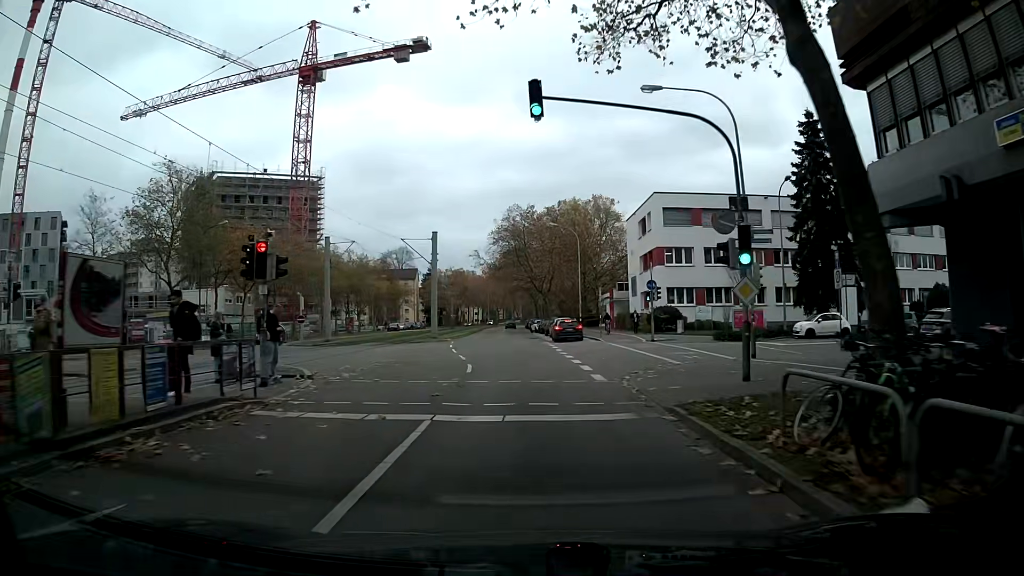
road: tertiary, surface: asphalt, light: Day
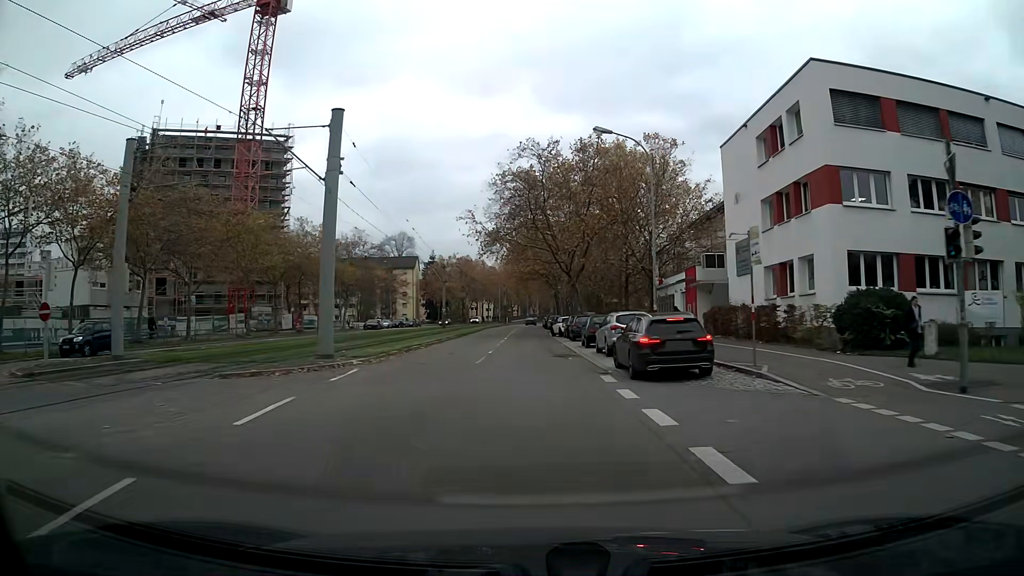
(-0.2, +28.2) m; -1°
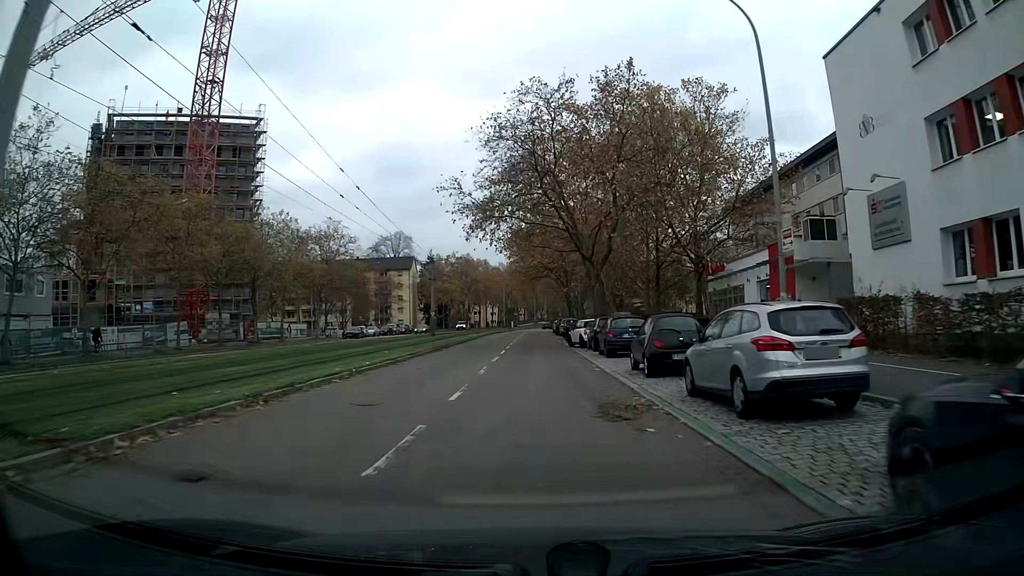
(-0.1, +14.2) m; 0°
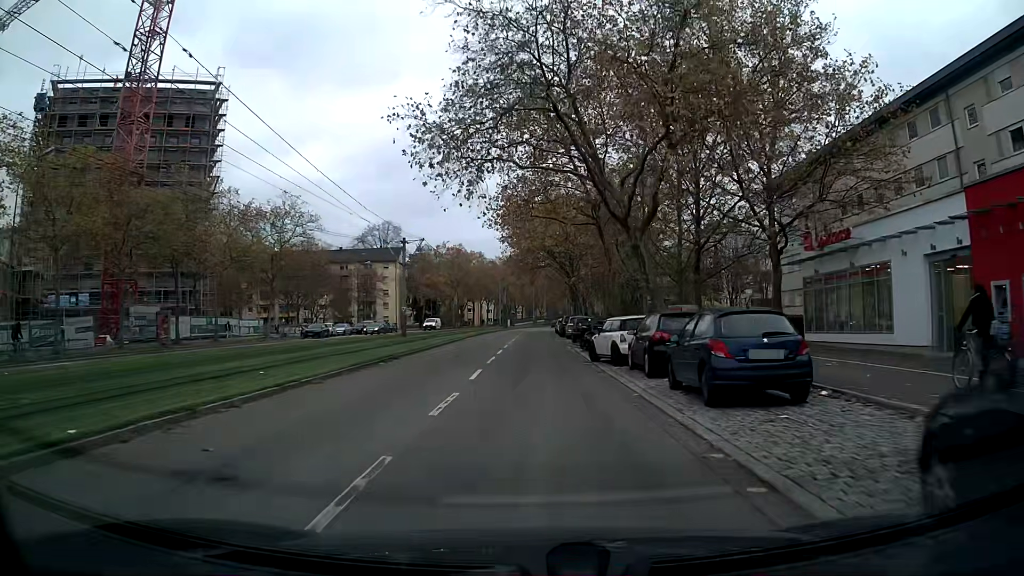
(0.0, +14.2) m; 0°
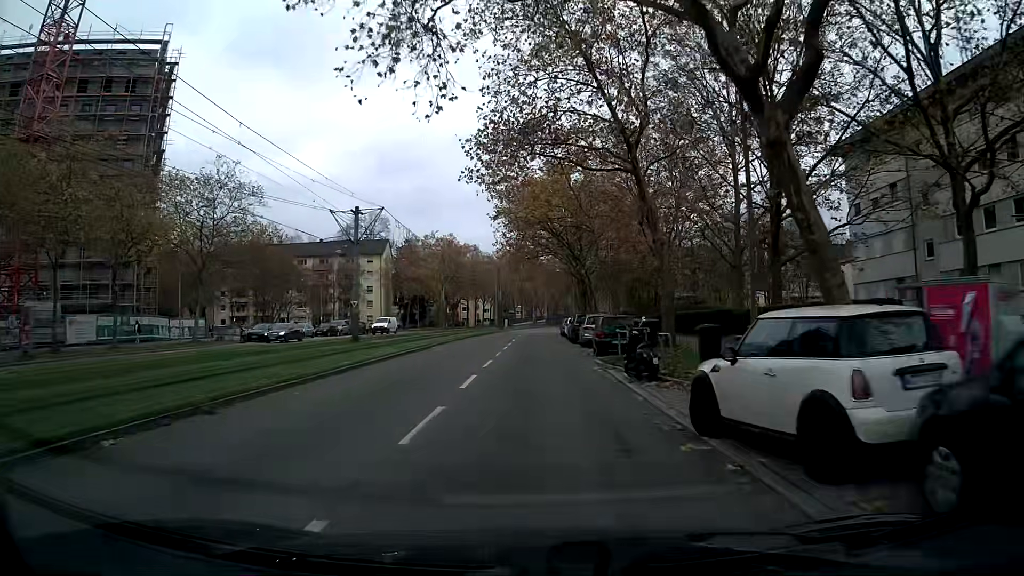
(0.0, +14.2) m; 0°
